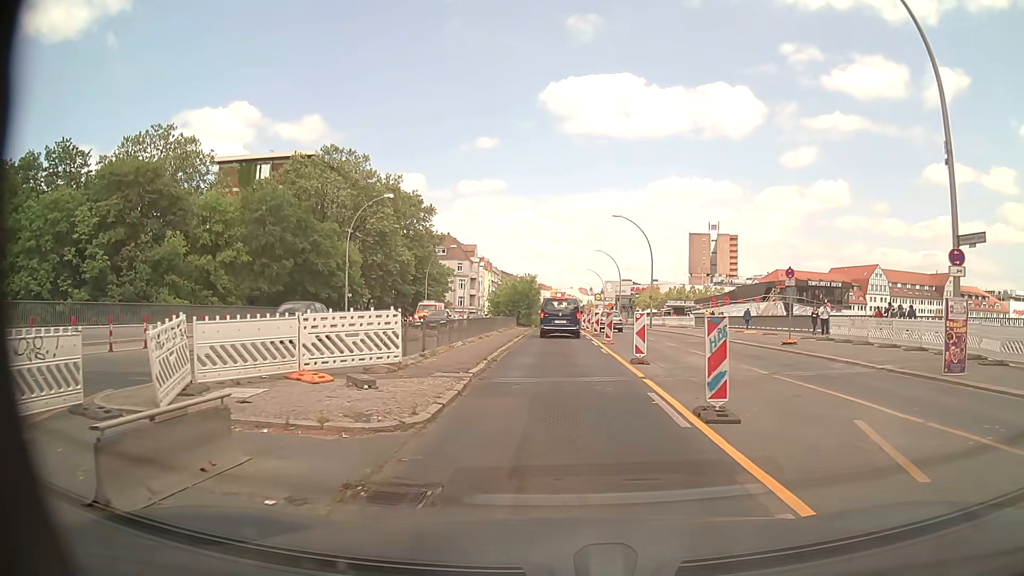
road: primary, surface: asphalt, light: Day
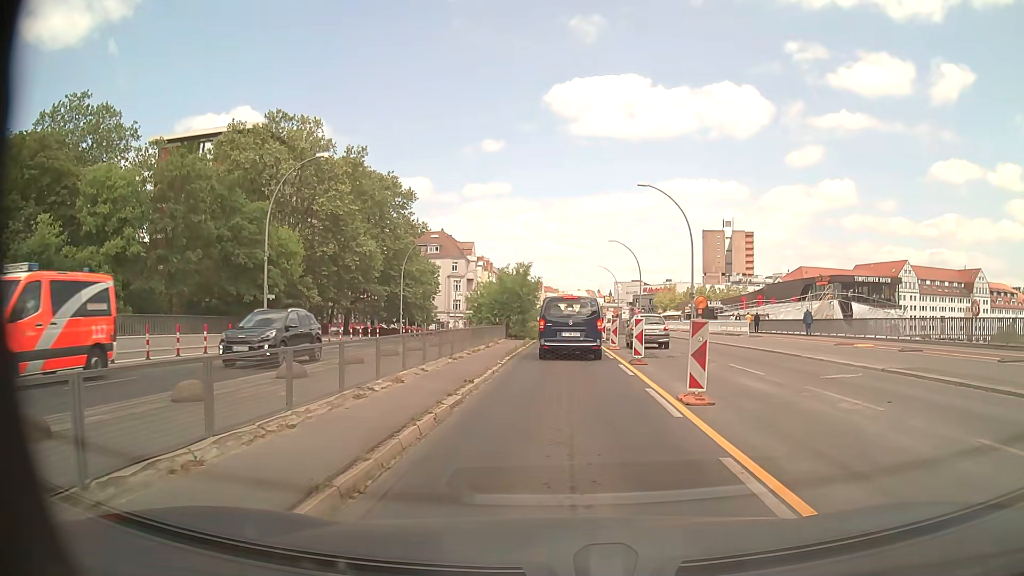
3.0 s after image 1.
(-0.2, +16.2) m; 0°
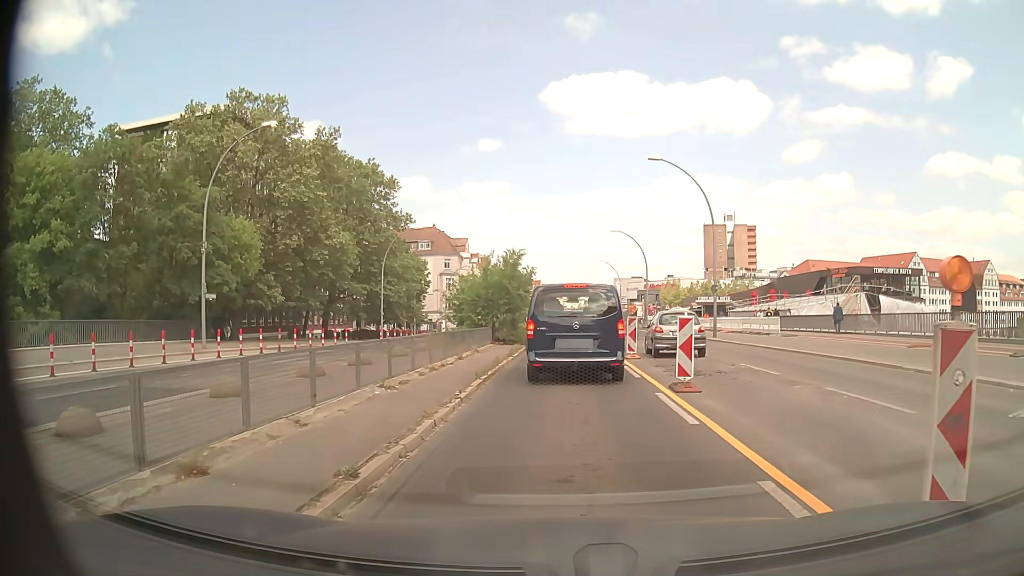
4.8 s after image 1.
(-0.1, +6.9) m; 0°
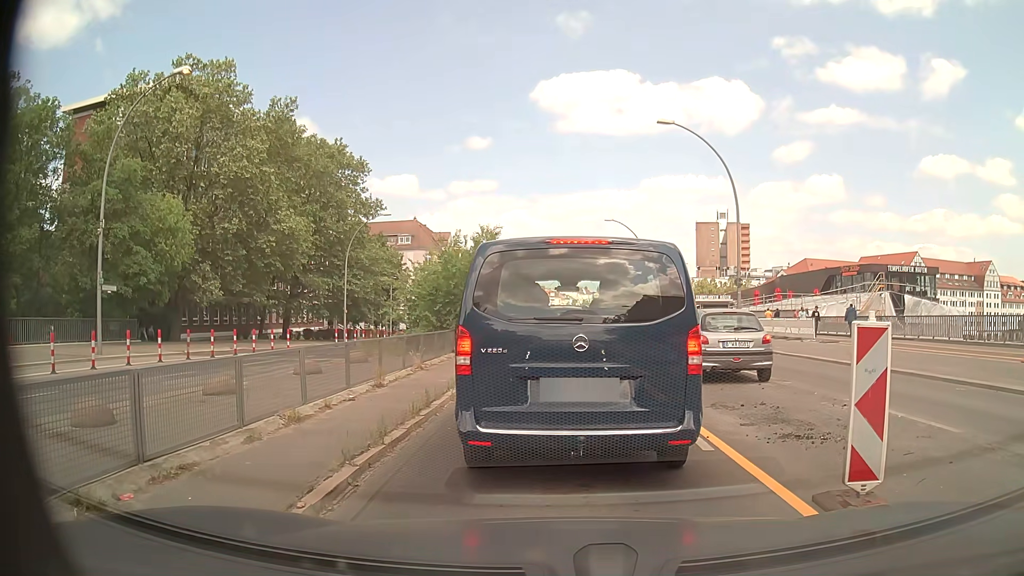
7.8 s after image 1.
(0.0, +7.2) m; 0°
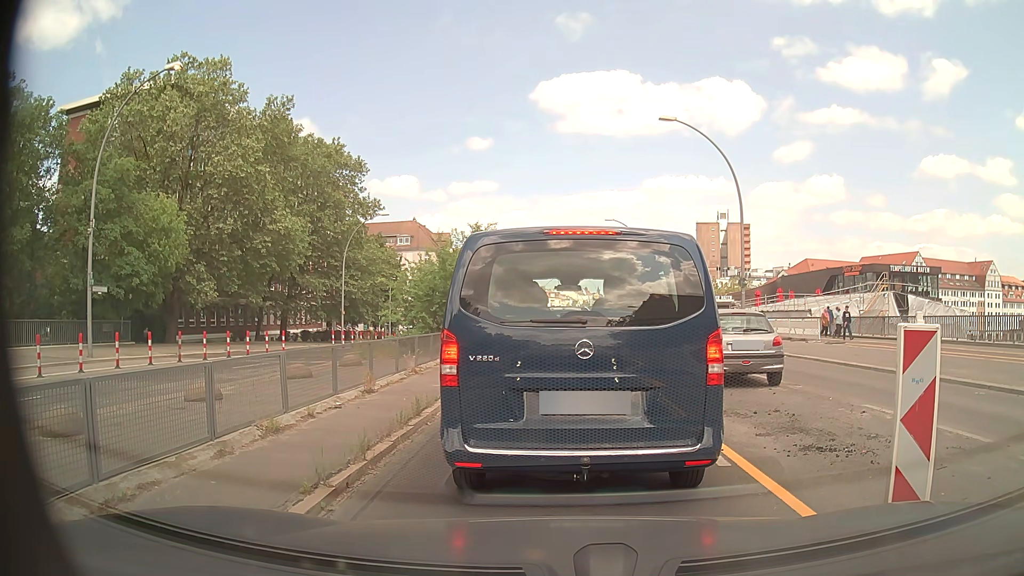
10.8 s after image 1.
(0.0, +0.7) m; 0°
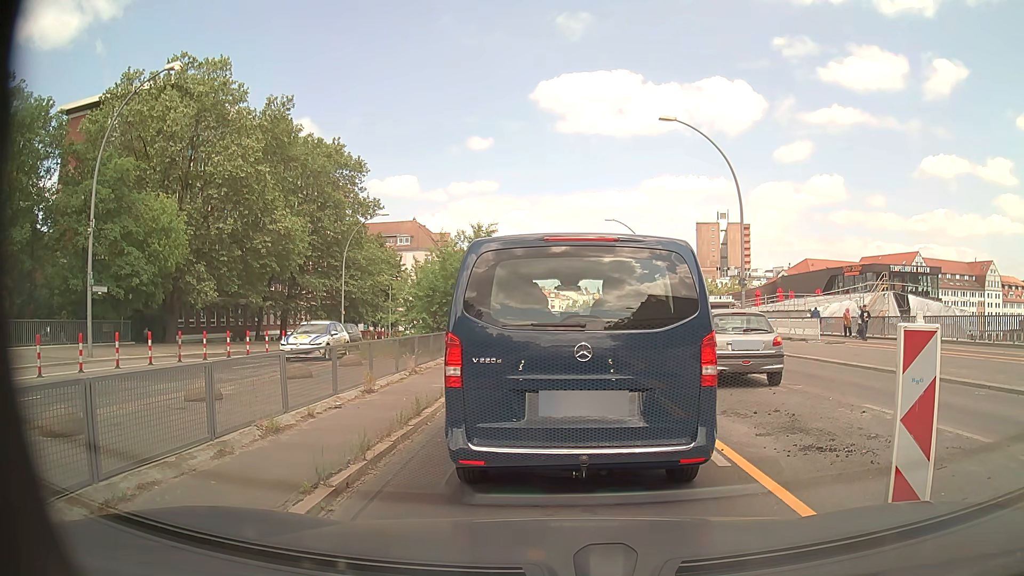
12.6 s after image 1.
(0.0, 0.0) m; 0°
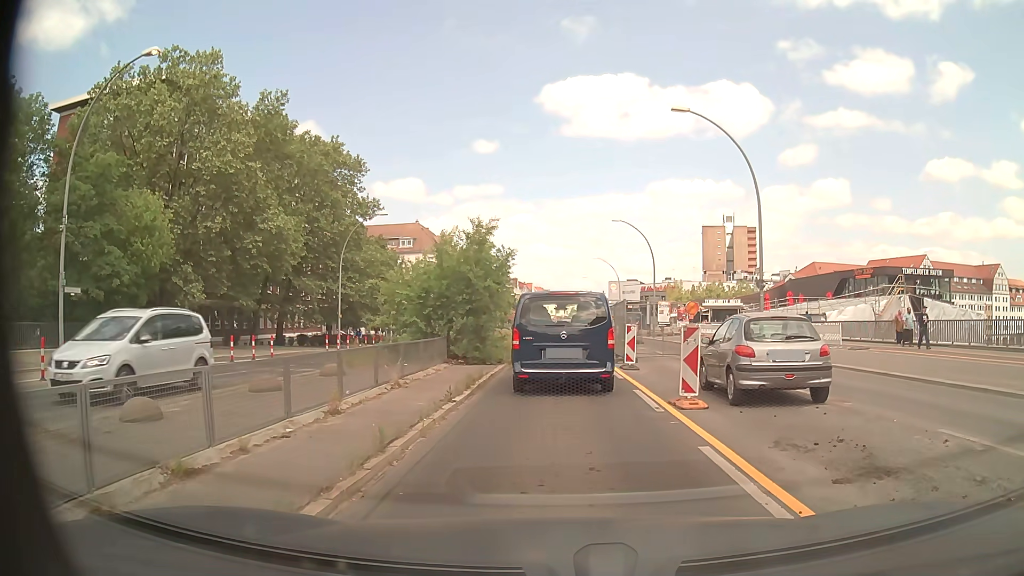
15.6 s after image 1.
(0.0, +2.3) m; 0°
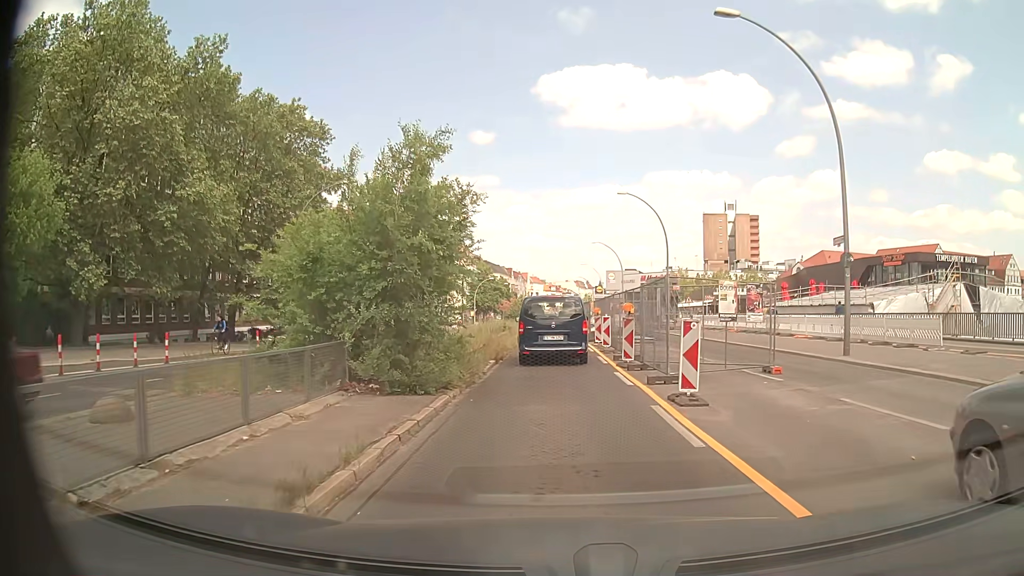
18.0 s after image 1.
(+0.1, +9.4) m; 0°
